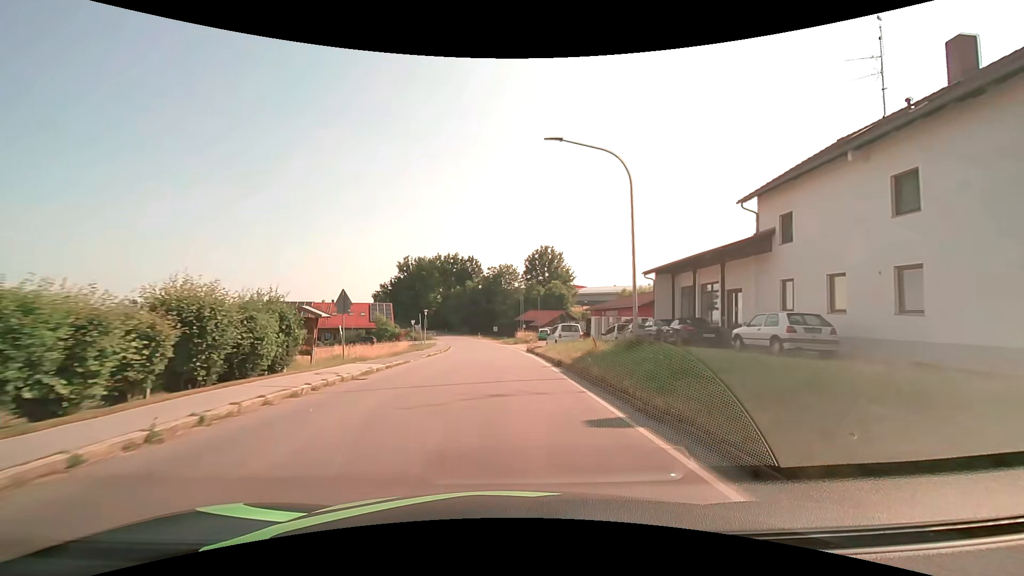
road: tertiary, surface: asphalt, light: Day
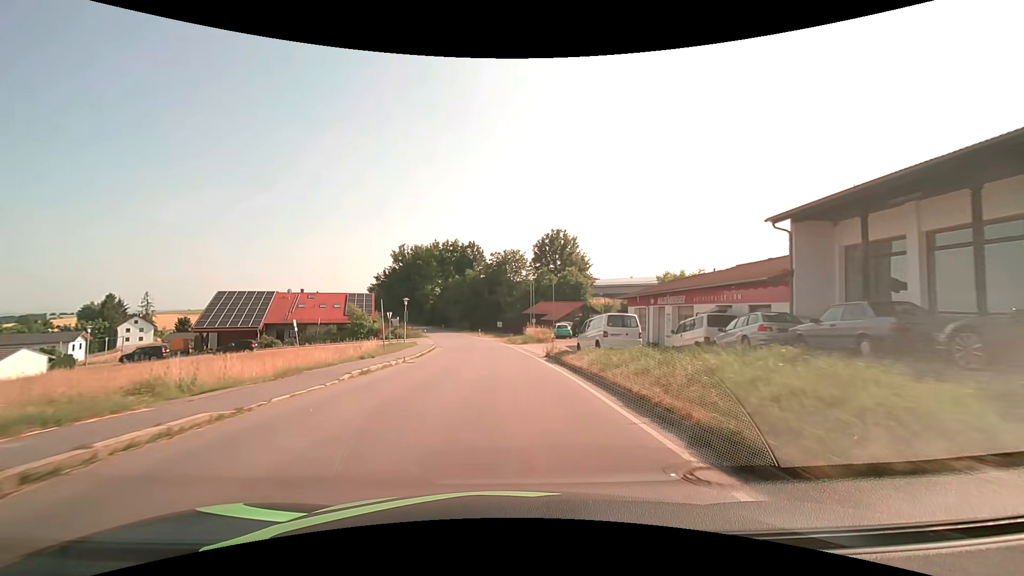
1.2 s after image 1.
(-0.1, +15.6) m; -1°
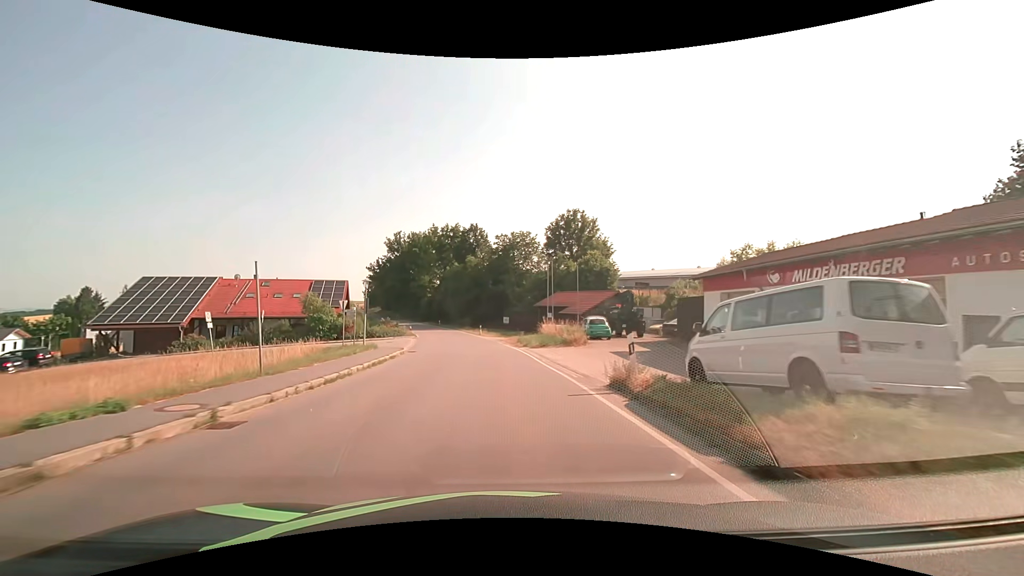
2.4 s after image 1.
(-0.1, +15.6) m; -1°
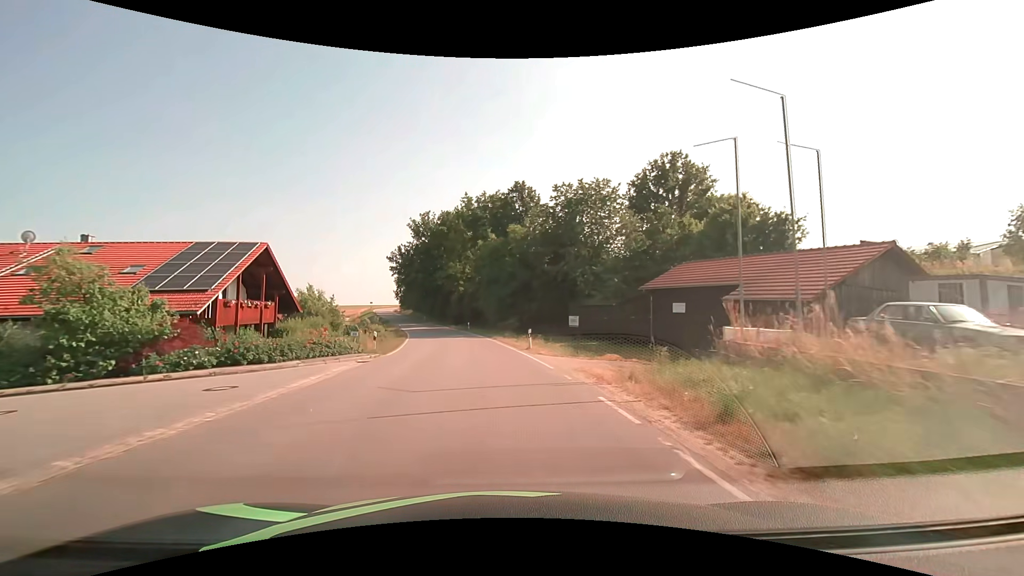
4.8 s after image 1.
(-1.3, +30.8) m; -6°
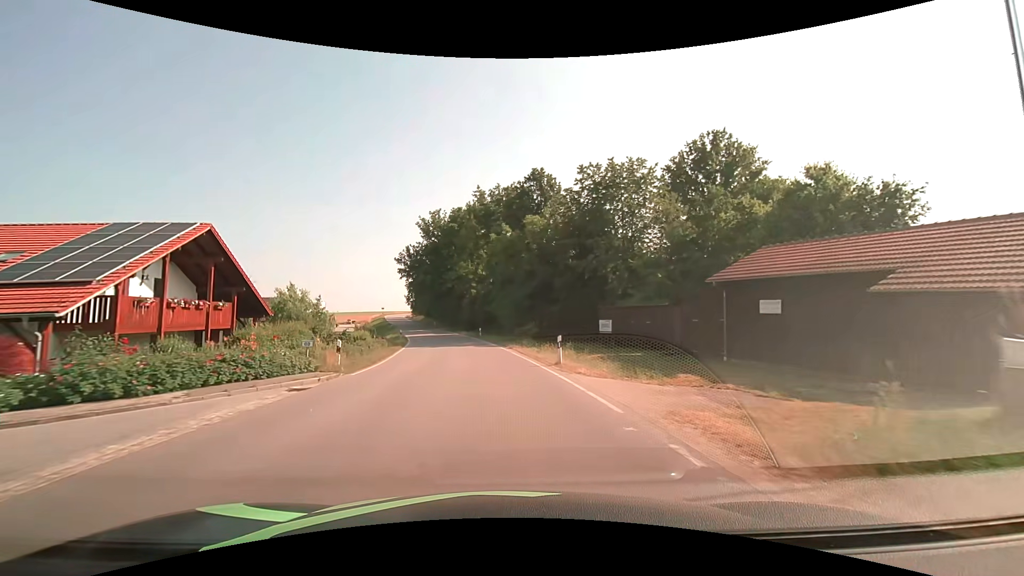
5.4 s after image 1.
(-0.1, +7.6) m; -2°
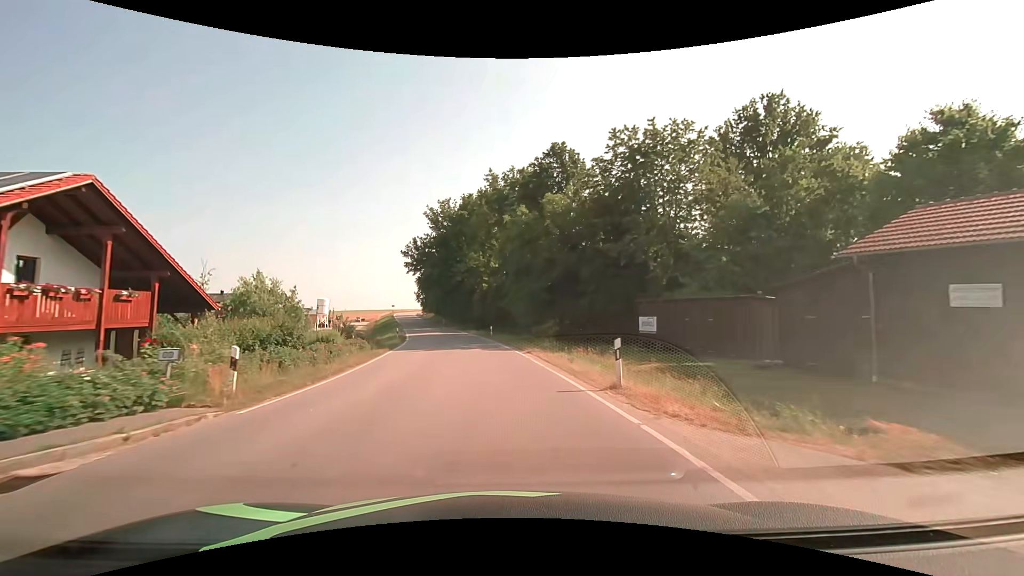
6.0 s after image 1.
(-0.1, +7.6) m; -2°
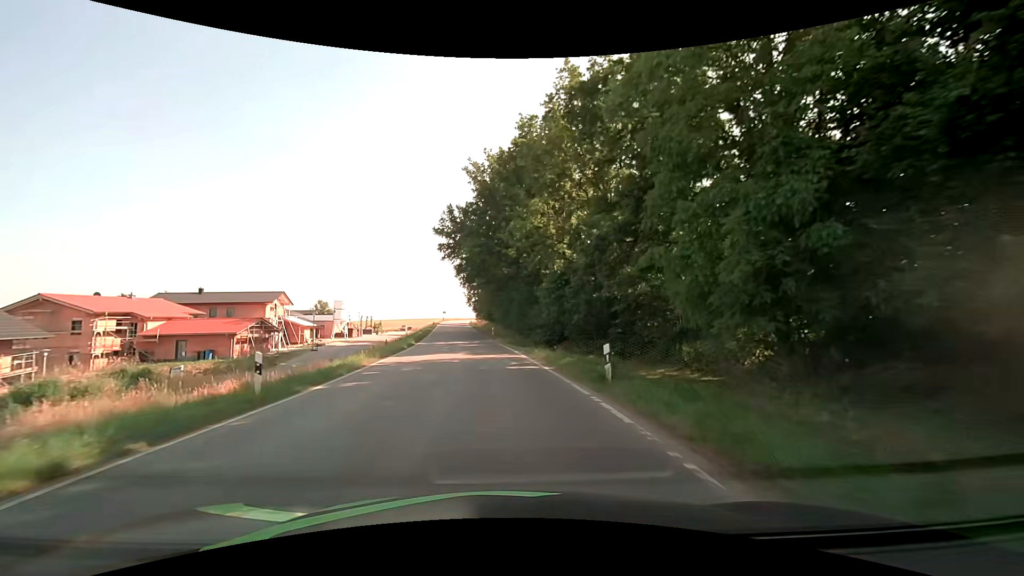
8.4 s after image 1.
(-1.7, +30.0) m; -7°
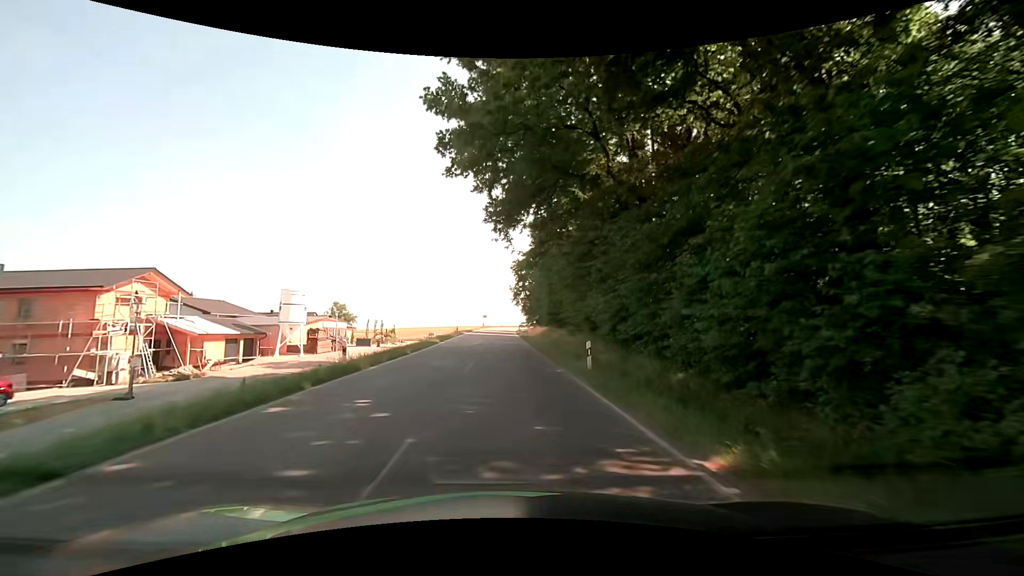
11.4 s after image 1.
(-2.3, +37.4) m; -6°
(0, +10) (0, +20) (0, +30) (0, +40) (0, +50) (0, +60) (+1, +70) (+1, +80) (+1, +90) (+1, +100) m
